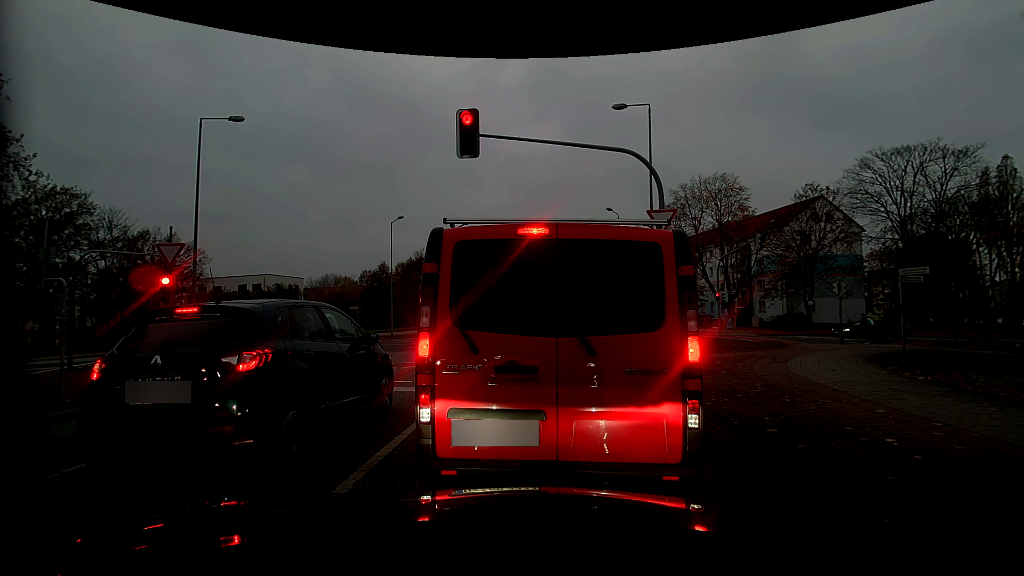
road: tertiary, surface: asphalt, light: Day
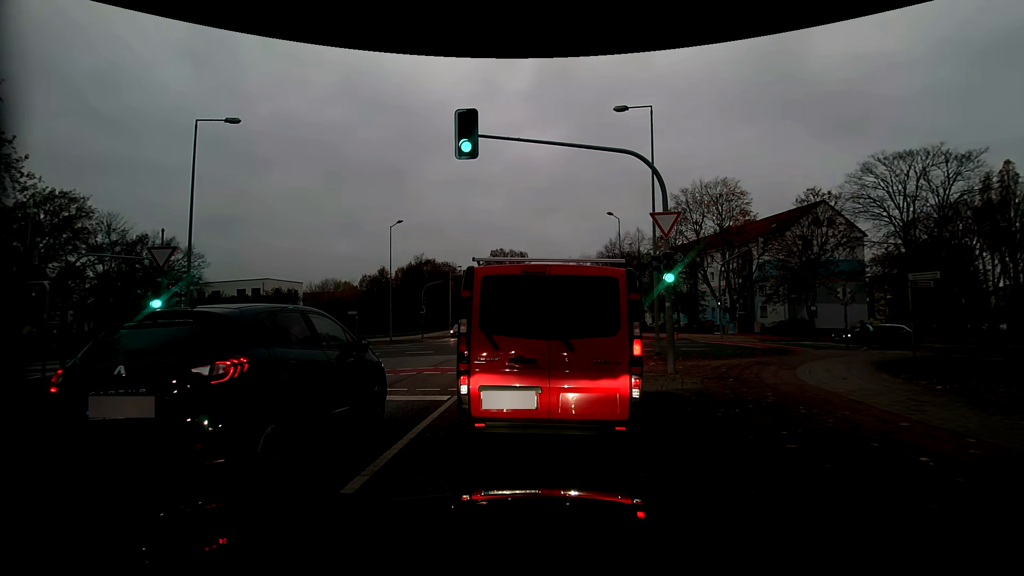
(0.0, +0.5) m; +1°
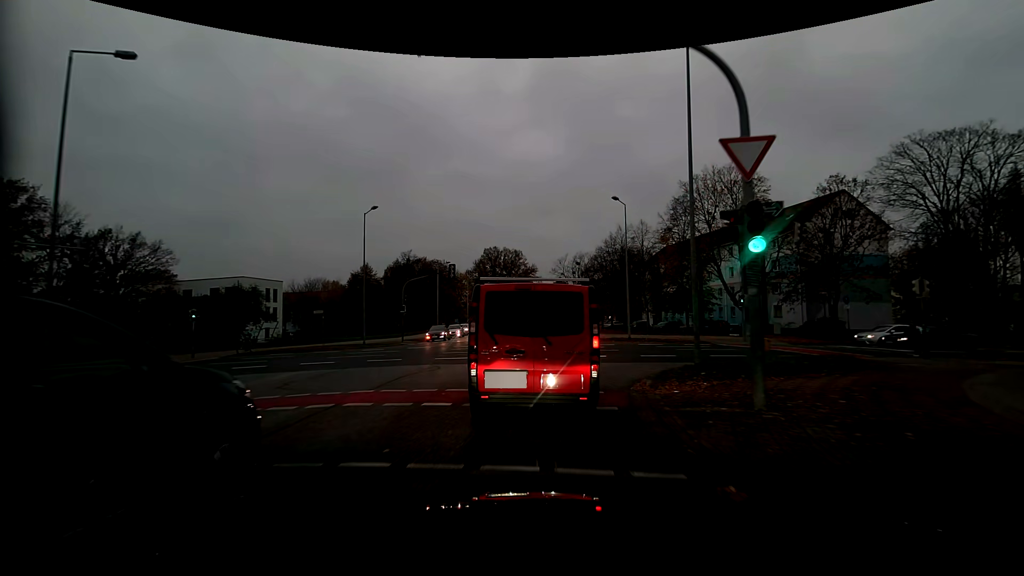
(0.0, +6.4) m; +1°
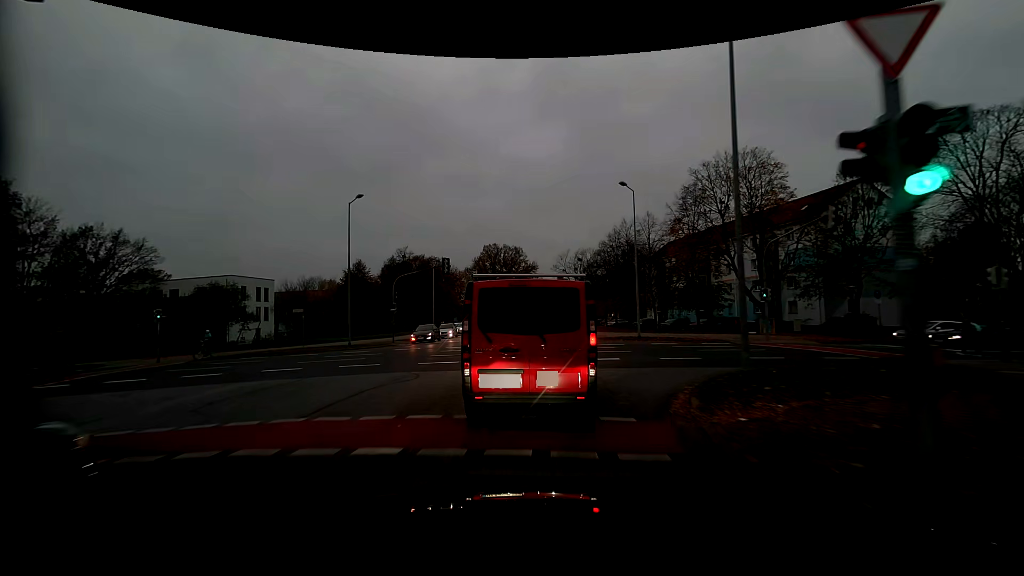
(0.0, +3.4) m; 0°
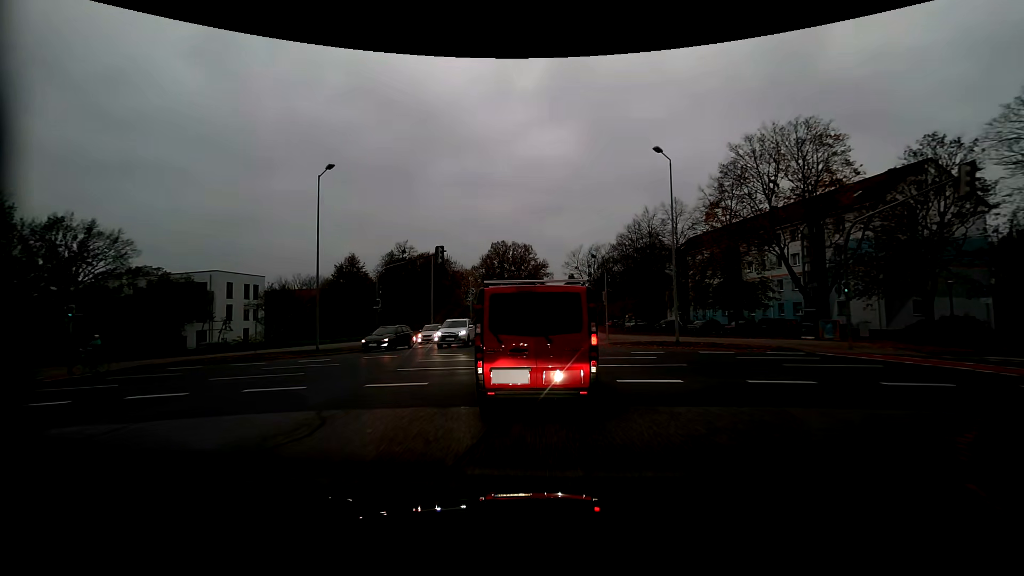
(-0.1, +7.0) m; -2°
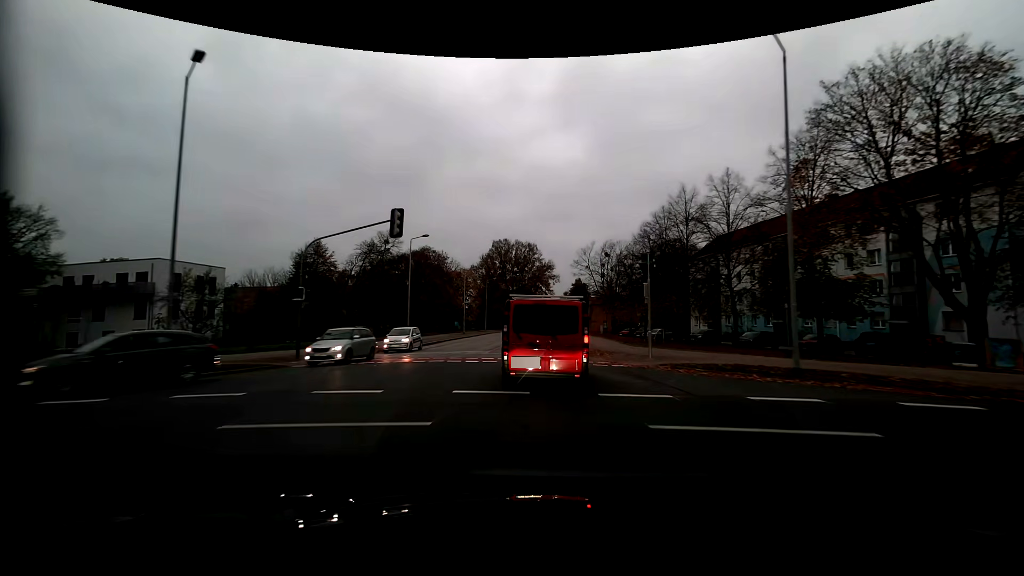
(0.0, +12.6) m; 0°
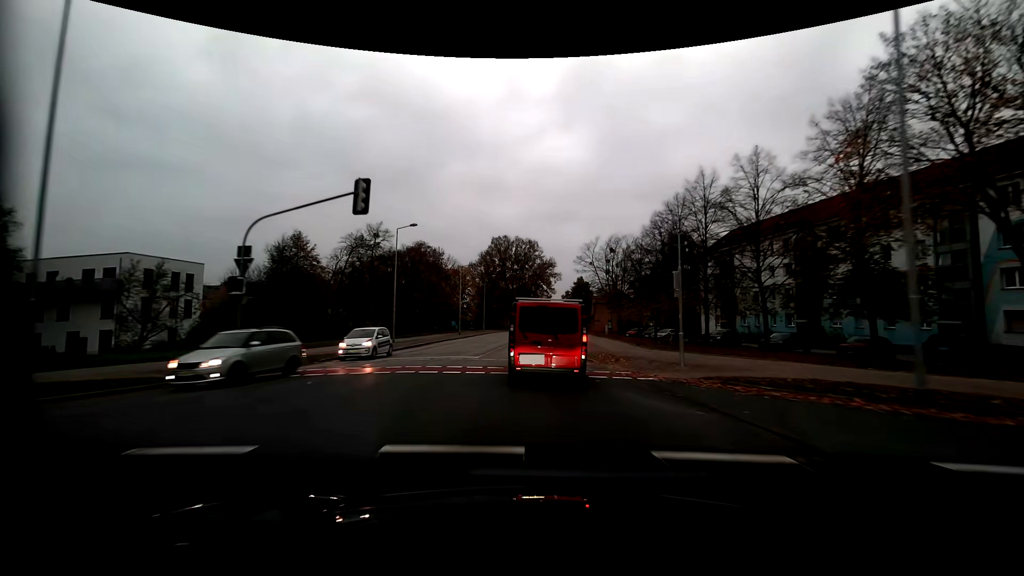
(0.0, +5.0) m; 0°
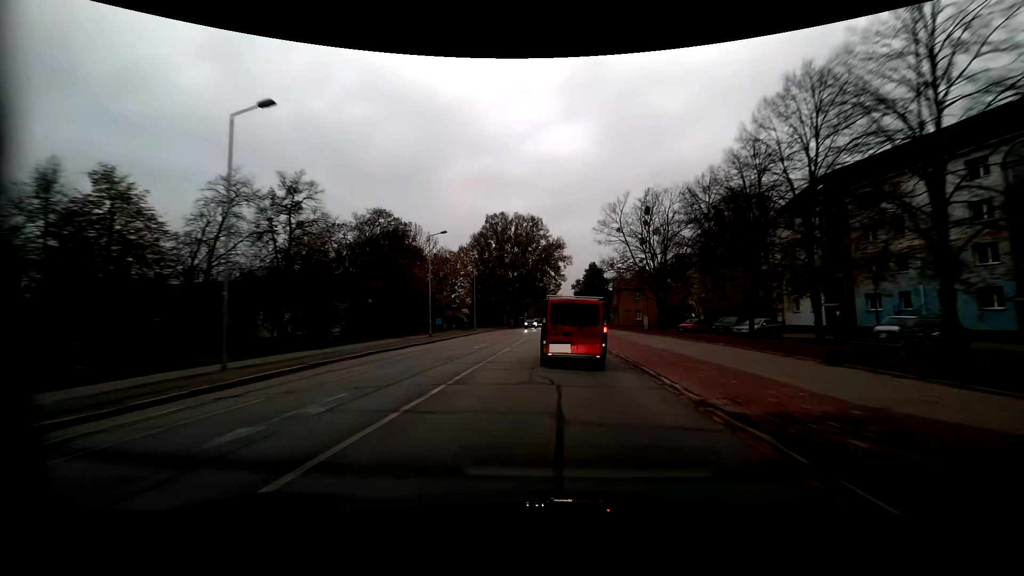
(-0.2, +23.5) m; 0°
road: residential
(0, +10) (0, +20) (+1, +30) (+1, +40) (+2, +50) (+2, +60) (+2, +70) (+3, +80) (+3, +90) (+3, +100) m
